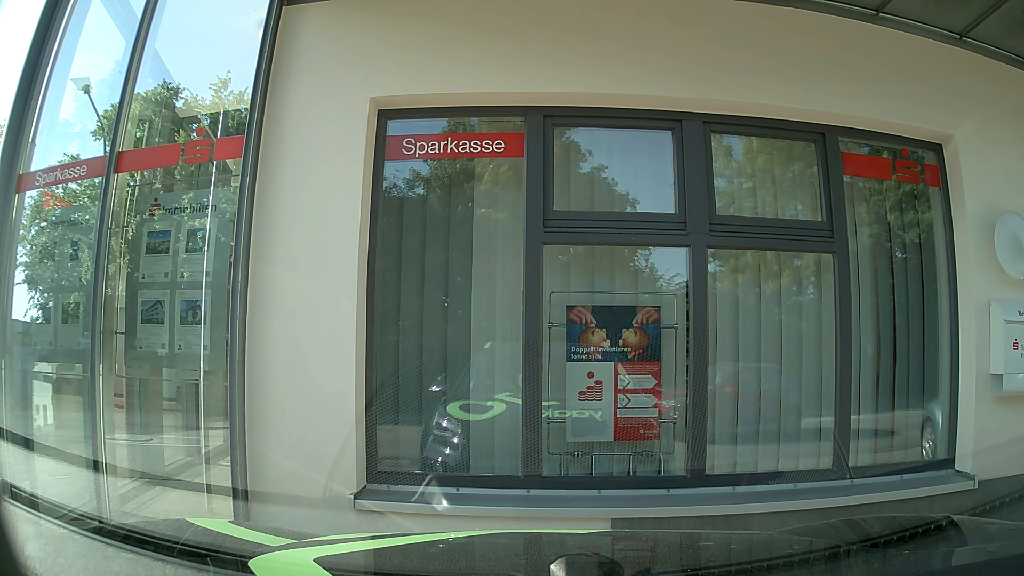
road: unclassified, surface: asphalt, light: Day
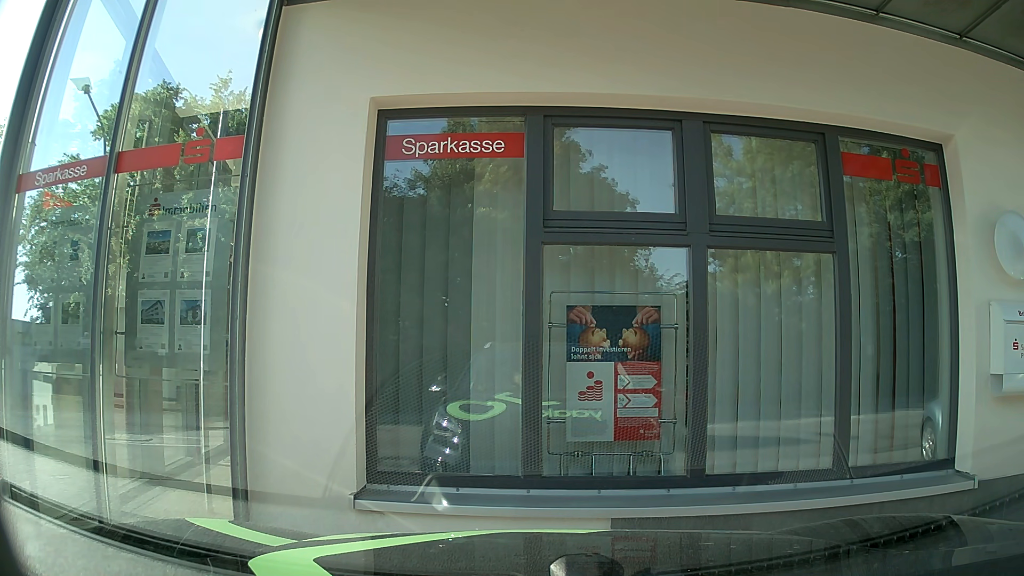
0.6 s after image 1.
(0.0, 0.0) m; 0°
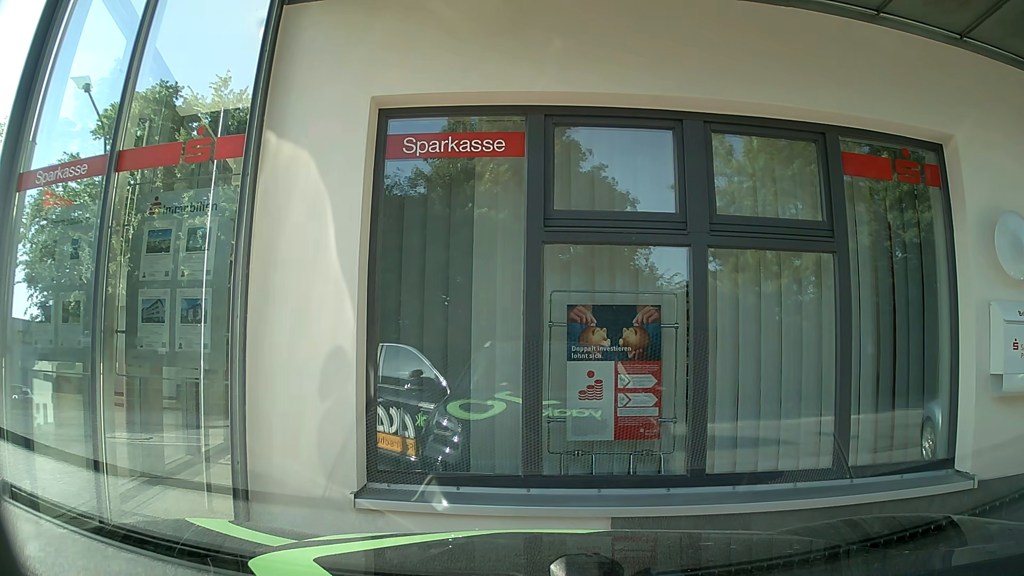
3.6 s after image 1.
(0.0, 0.0) m; 0°
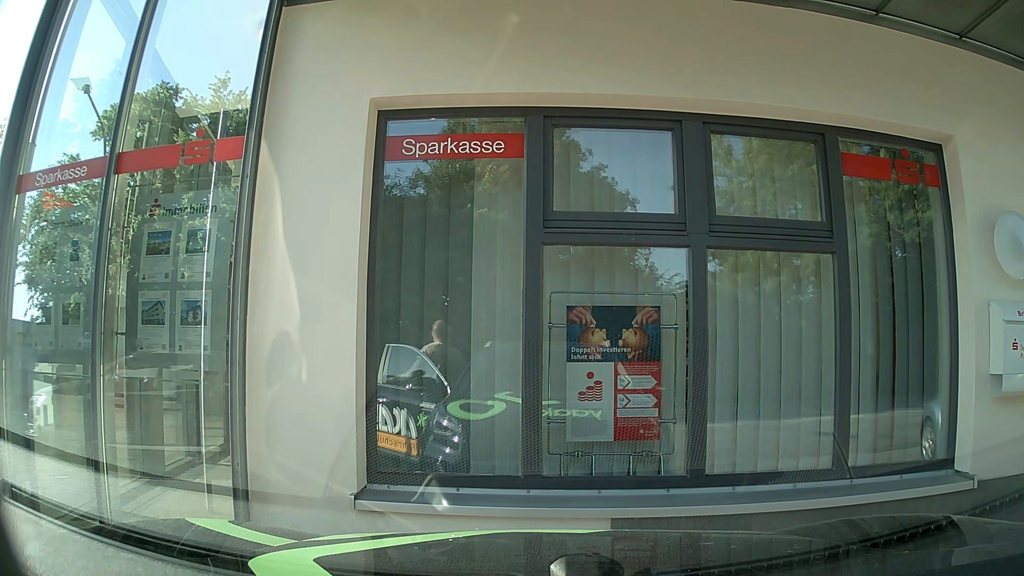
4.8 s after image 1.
(0.0, 0.0) m; 0°
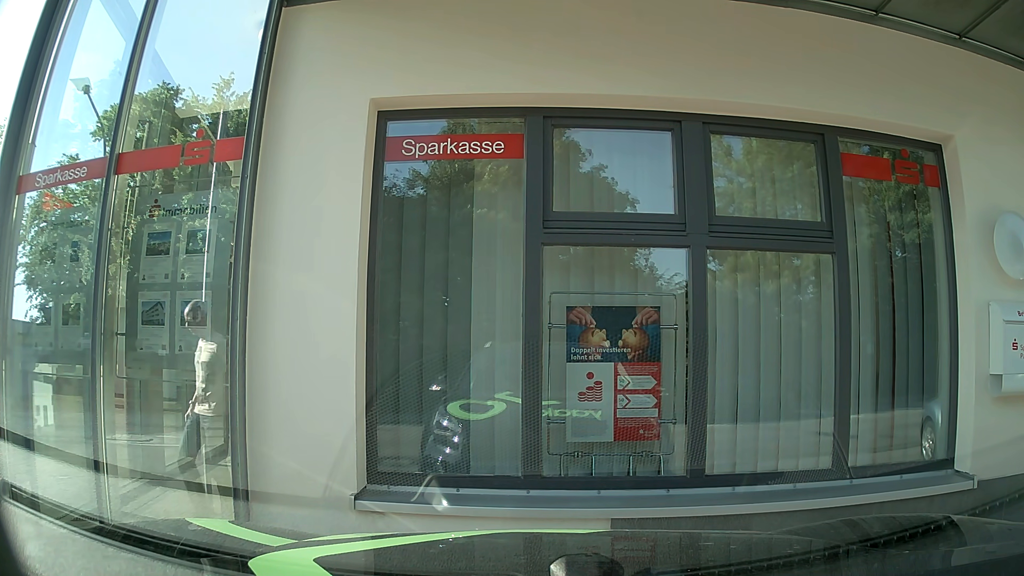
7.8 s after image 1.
(0.0, 0.0) m; 0°
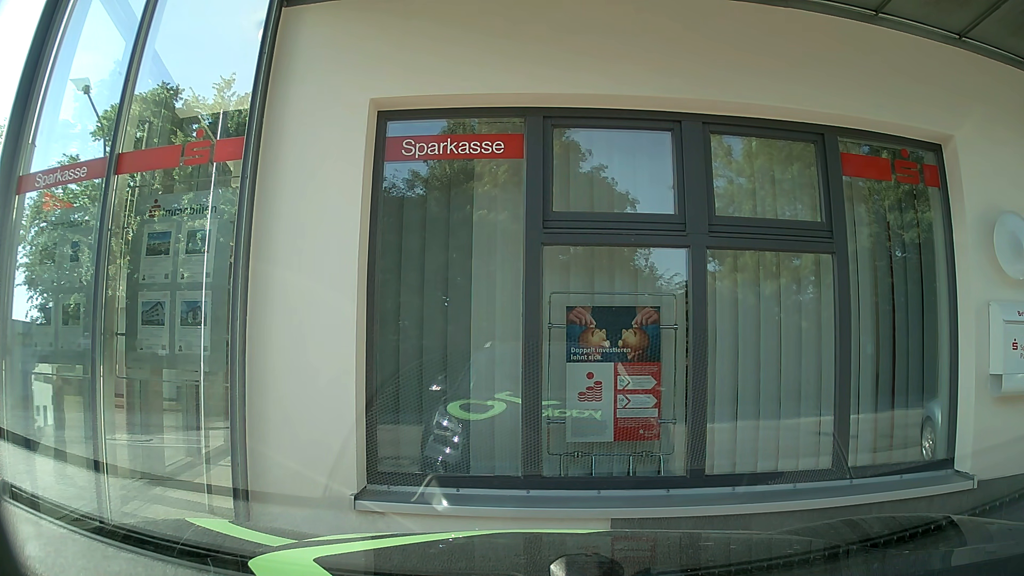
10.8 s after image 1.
(0.0, 0.0) m; 0°
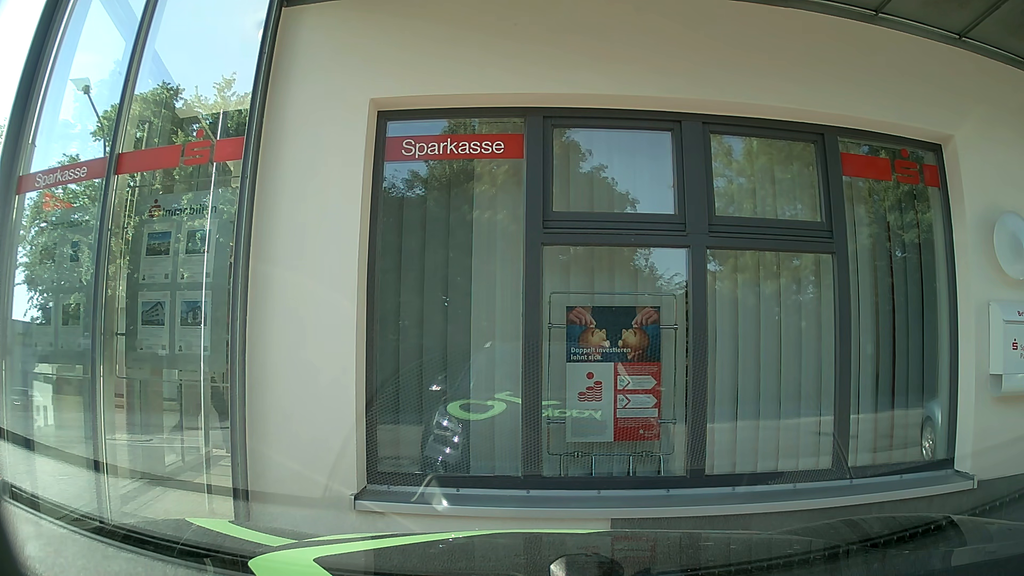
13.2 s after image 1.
(0.0, 0.0) m; 0°
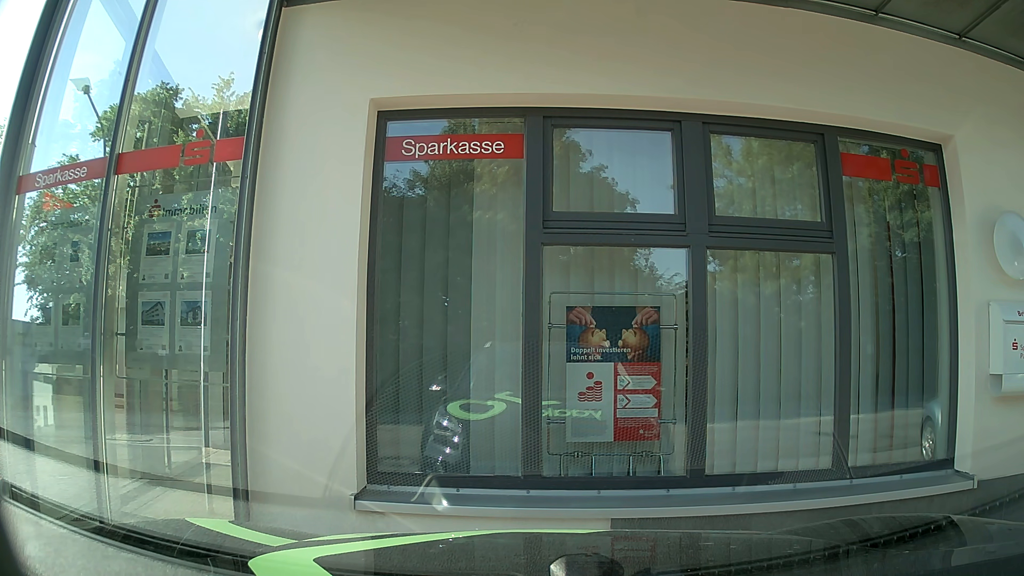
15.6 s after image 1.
(0.0, 0.0) m; 0°
